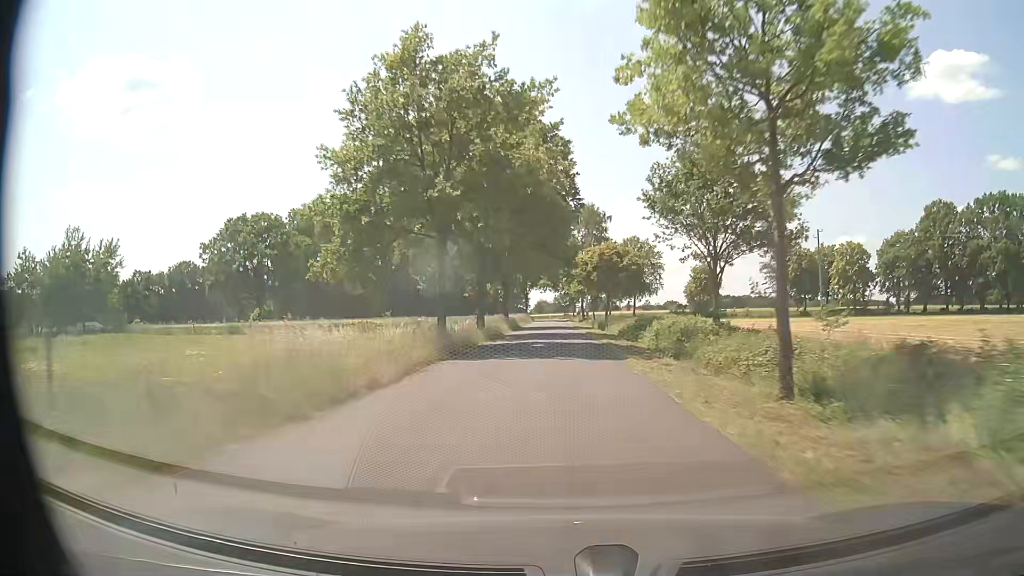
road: residential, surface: paved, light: Day
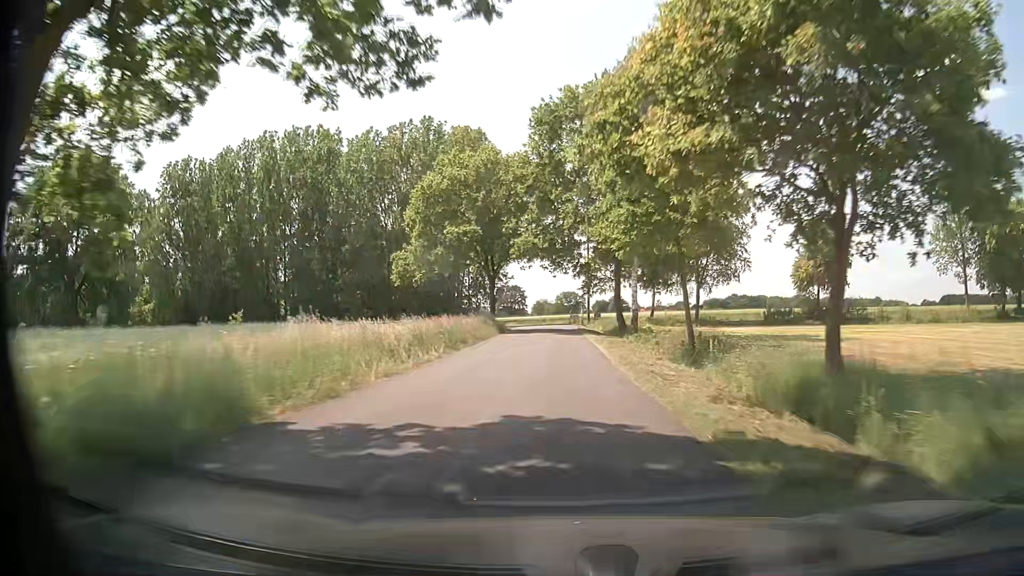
(-0.2, +61.2) m; -1°
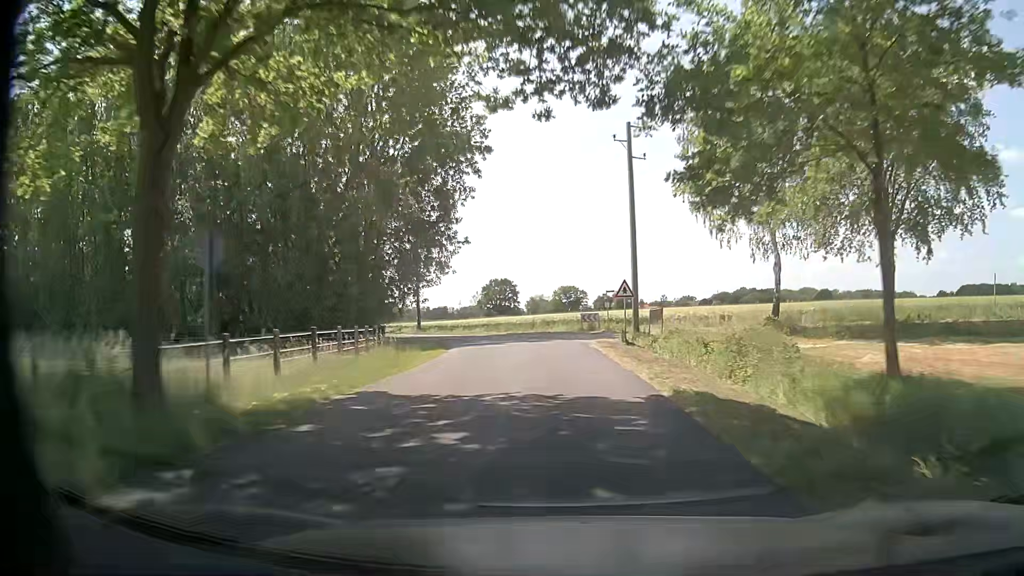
(+0.1, +45.9) m; 0°
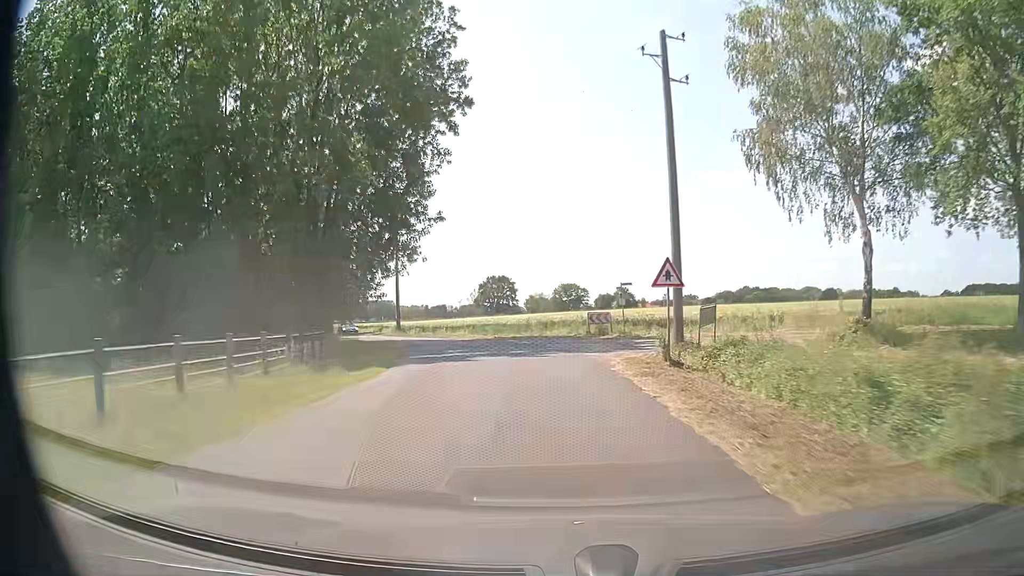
(+0.1, +10.8) m; +1°
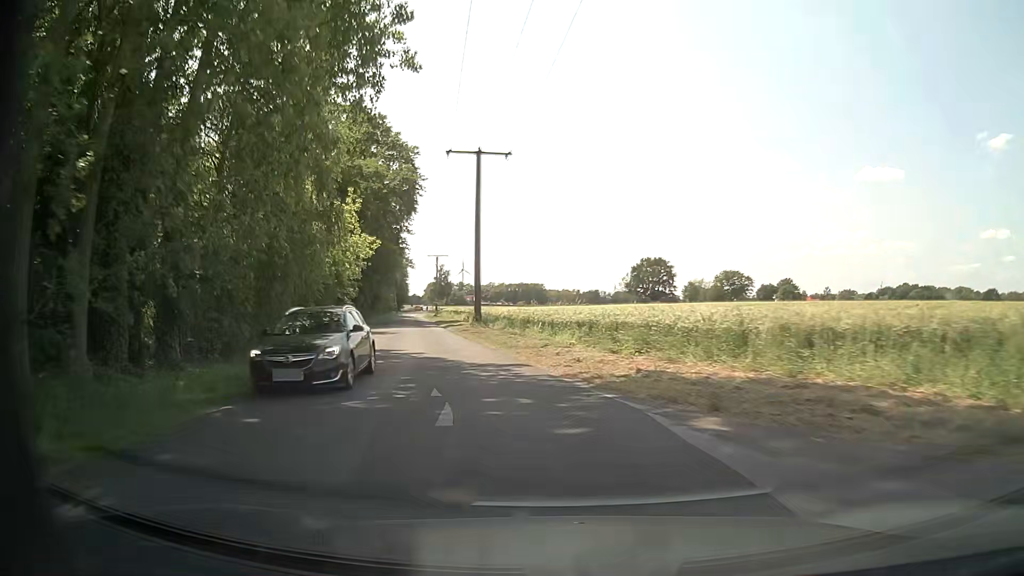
(-2.4, +30.4) m; -13°
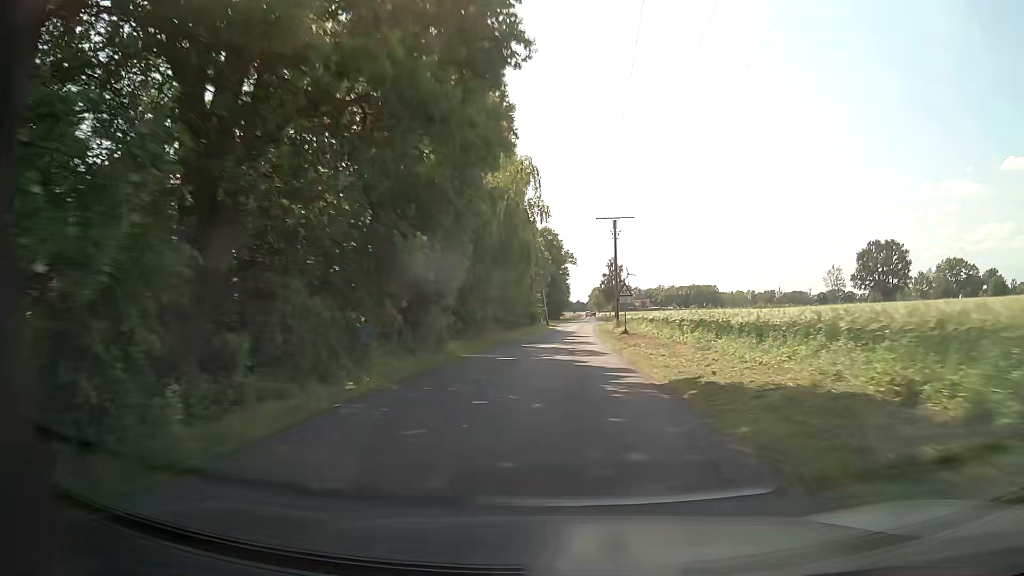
(-11.1, +51.8) m; -15°
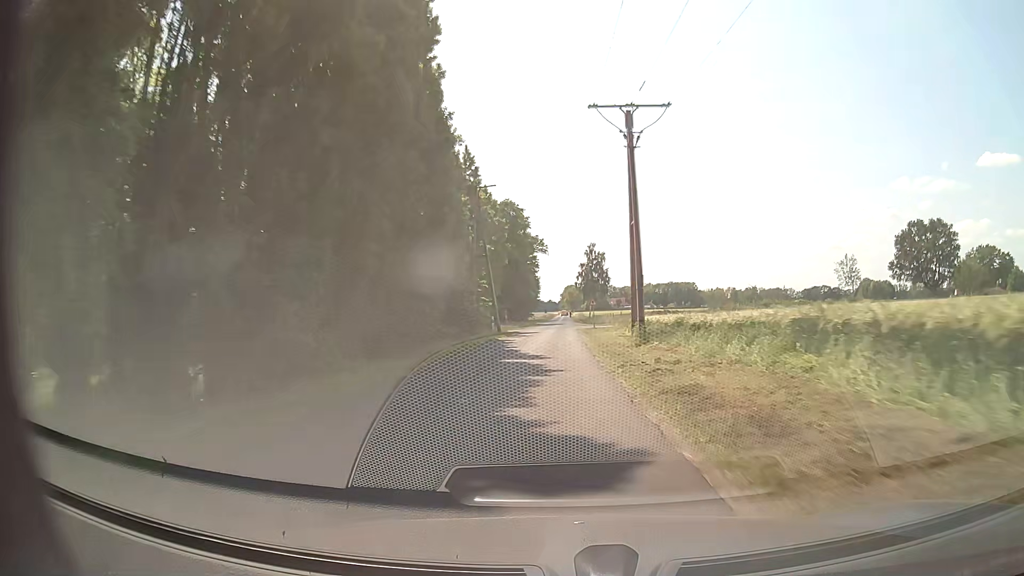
(+0.9, +34.1) m; +2°
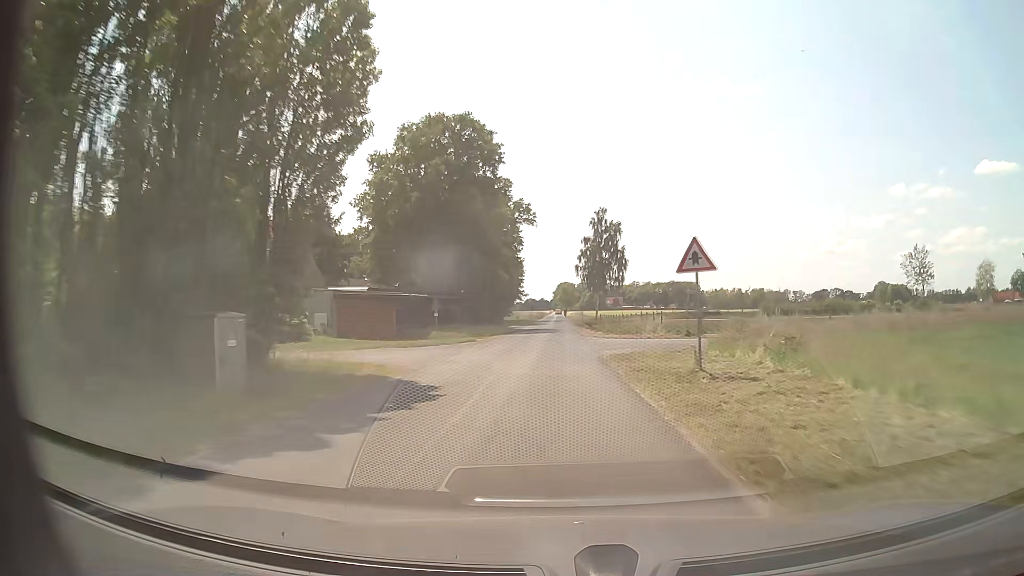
(+0.1, +46.7) m; +1°
